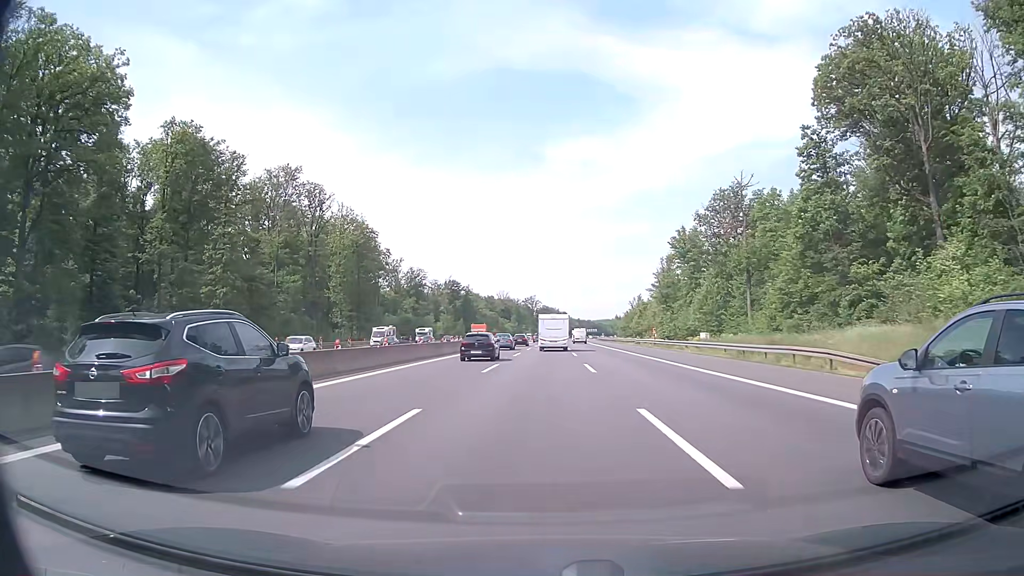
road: motorway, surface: asphalt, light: Day
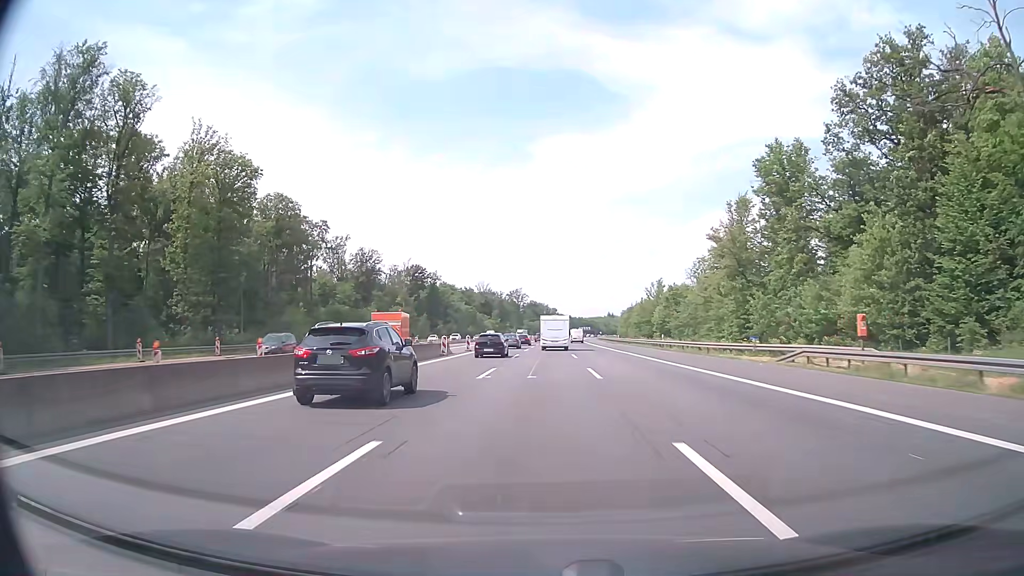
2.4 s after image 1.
(+0.7, +57.3) m; +1°
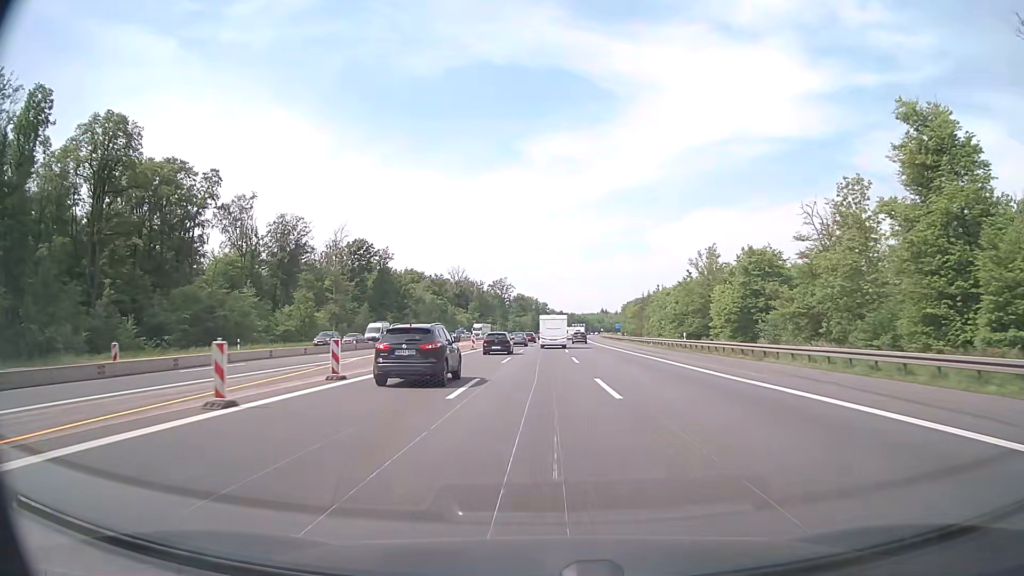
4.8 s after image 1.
(+0.3, +58.1) m; +1°
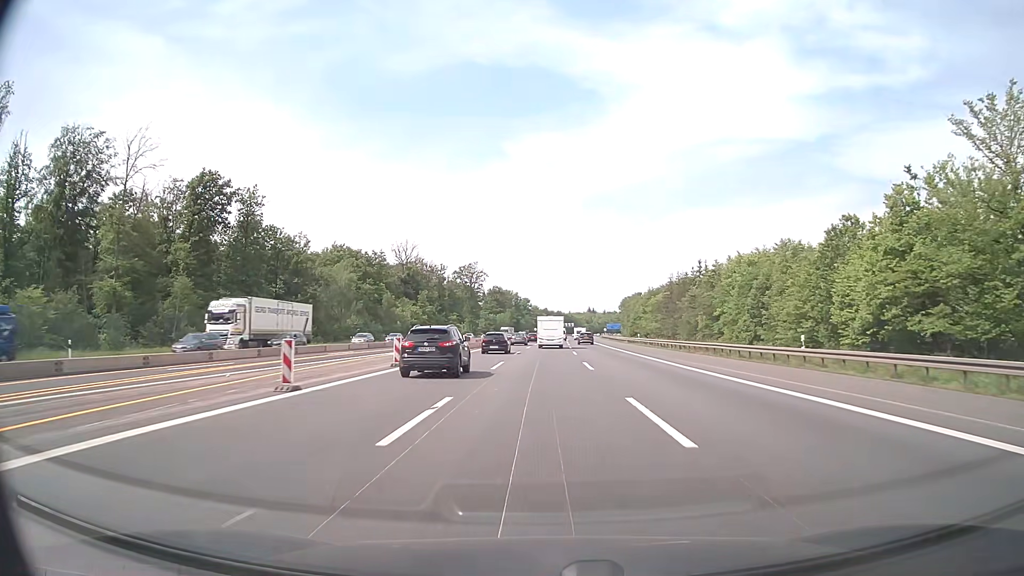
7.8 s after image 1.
(+0.7, +73.3) m; +1°
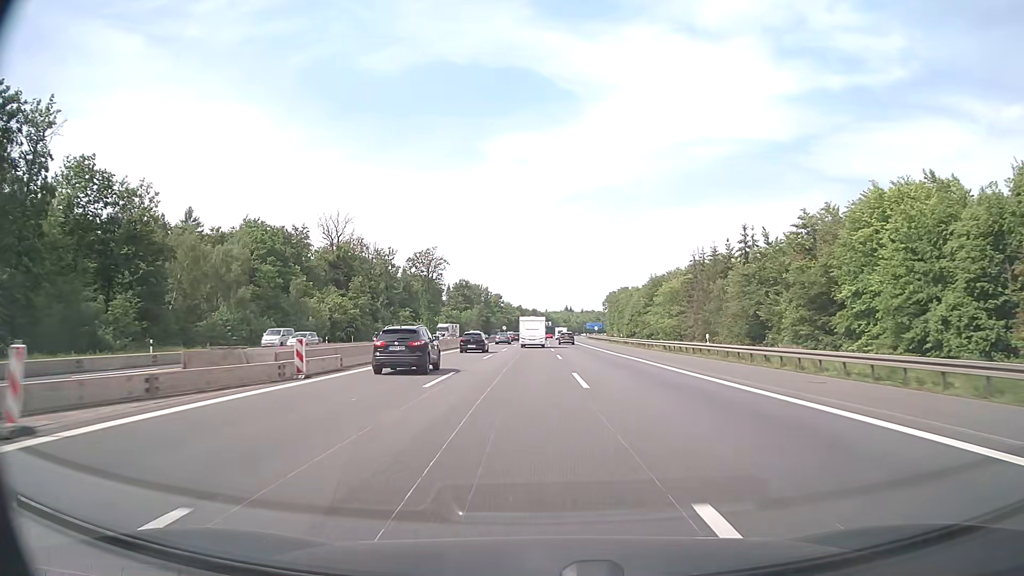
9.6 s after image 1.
(+0.8, +44.6) m; +2°
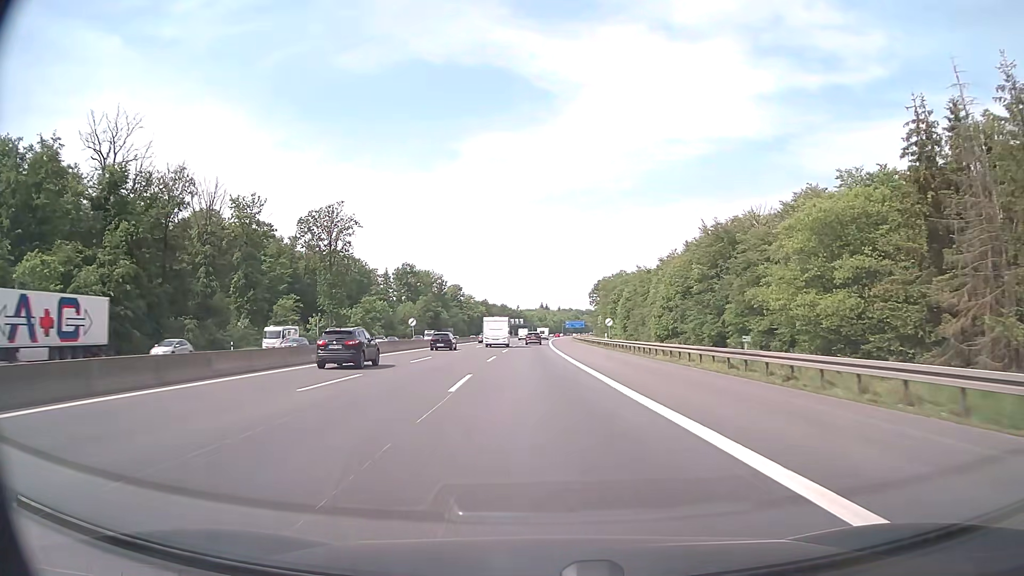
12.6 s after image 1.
(+2.2, +75.2) m; +2°
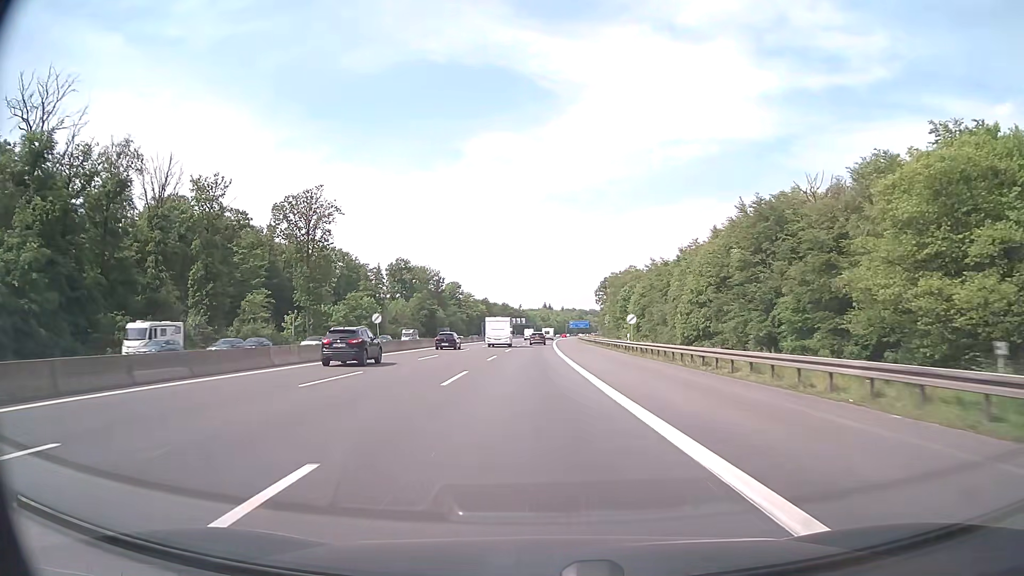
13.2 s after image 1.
(0.0, +15.1) m; 0°
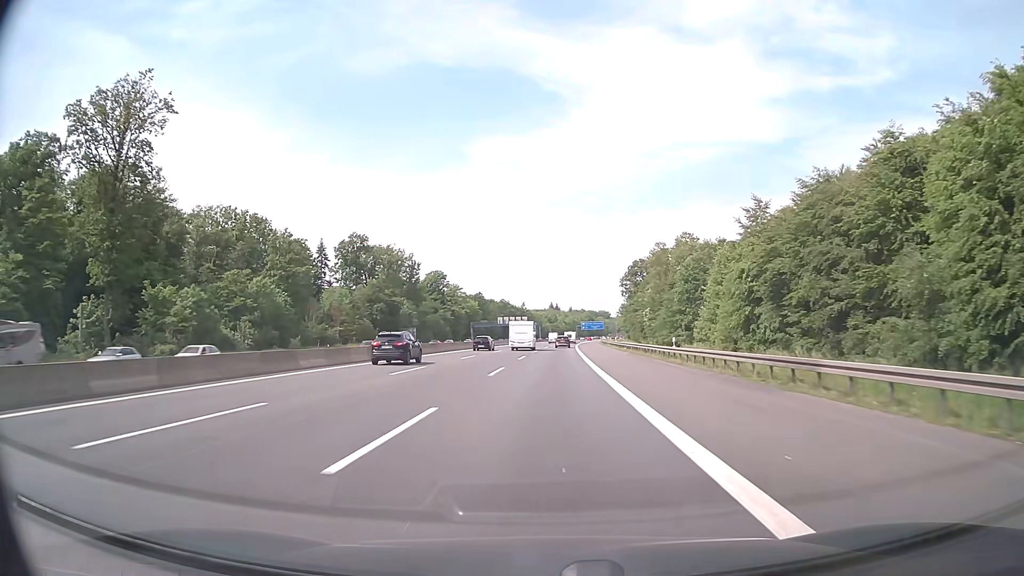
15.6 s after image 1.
(-0.6, +62.7) m; -1°
